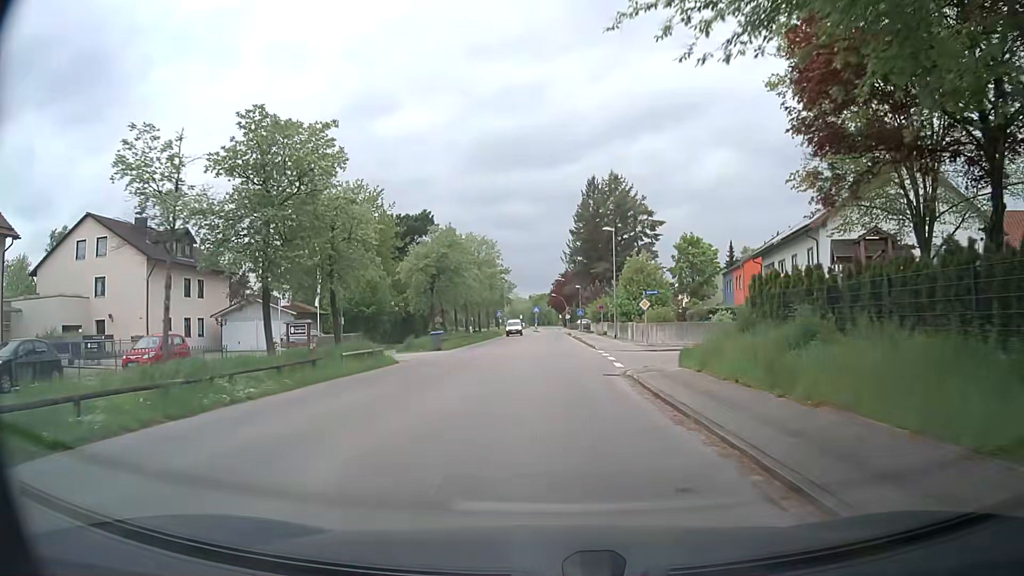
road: tertiary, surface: asphalt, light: Day
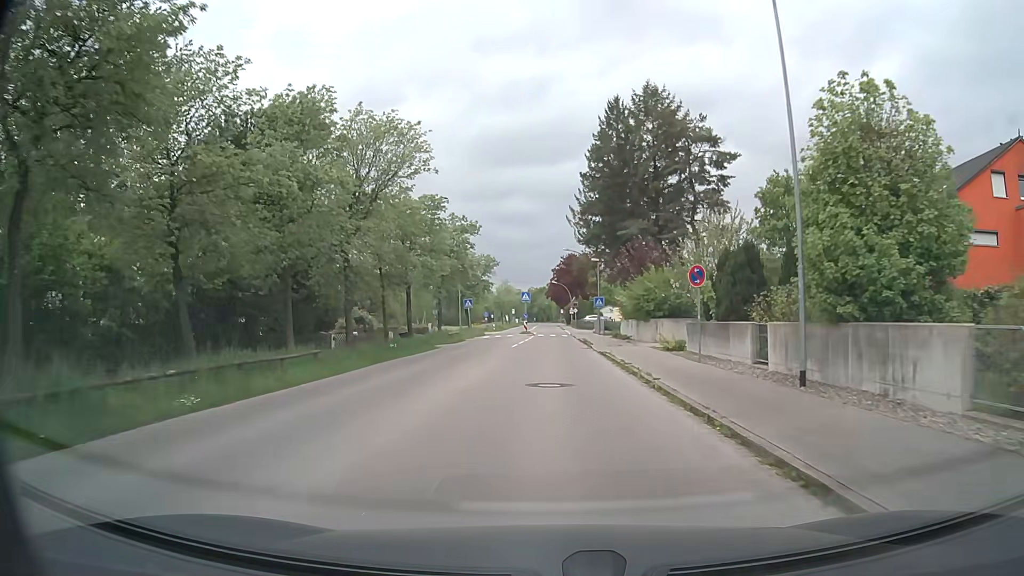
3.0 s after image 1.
(+0.6, +35.9) m; 0°
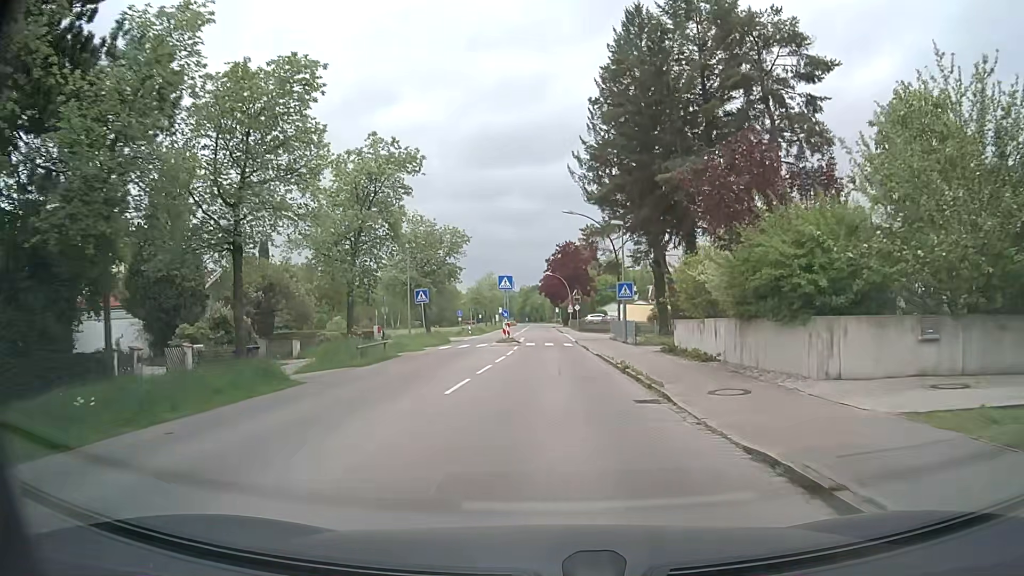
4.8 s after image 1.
(+0.2, +20.9) m; +1°
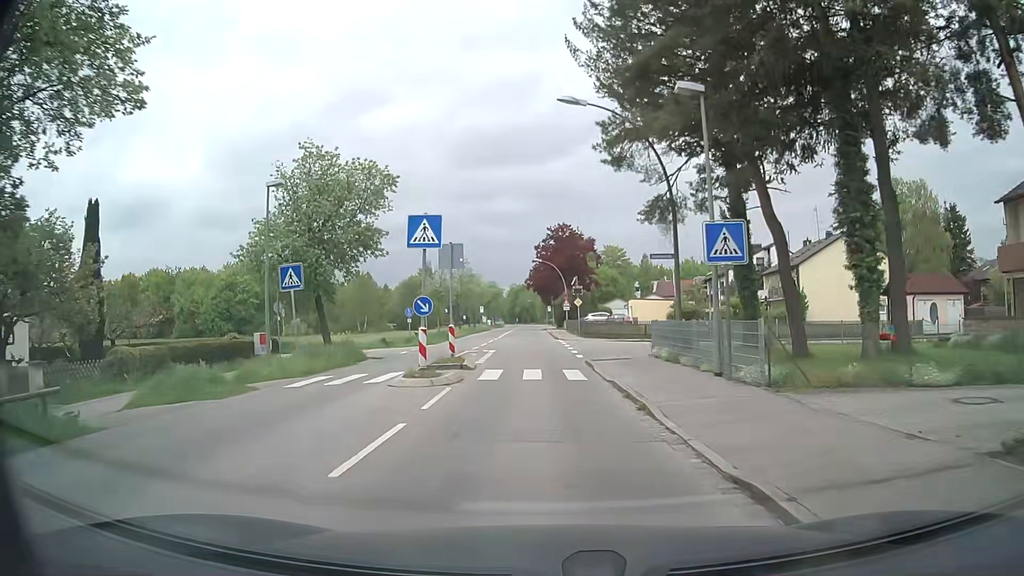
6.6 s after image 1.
(+0.2, +20.3) m; +1°
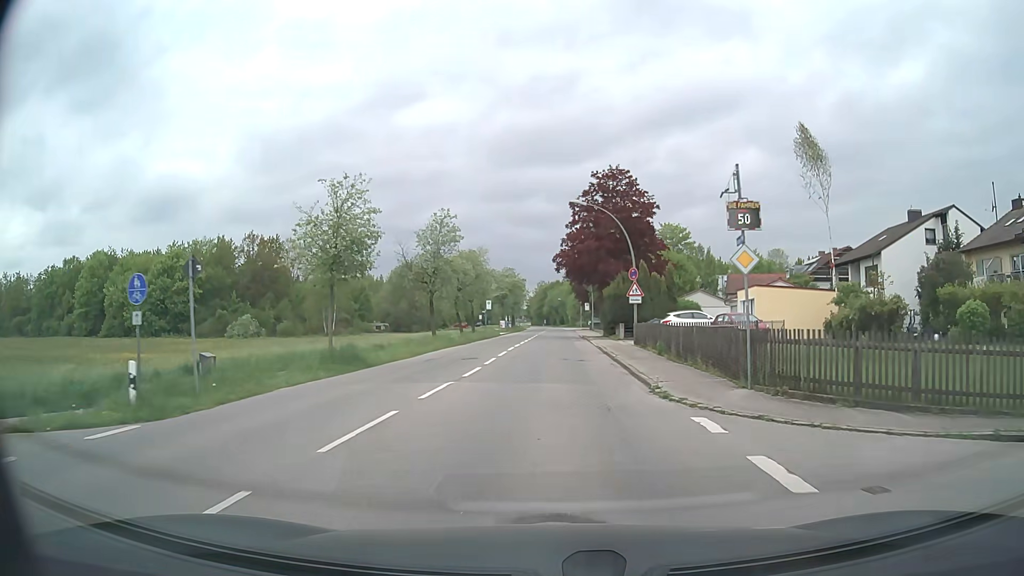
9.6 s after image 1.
(-0.8, +34.5) m; -2°
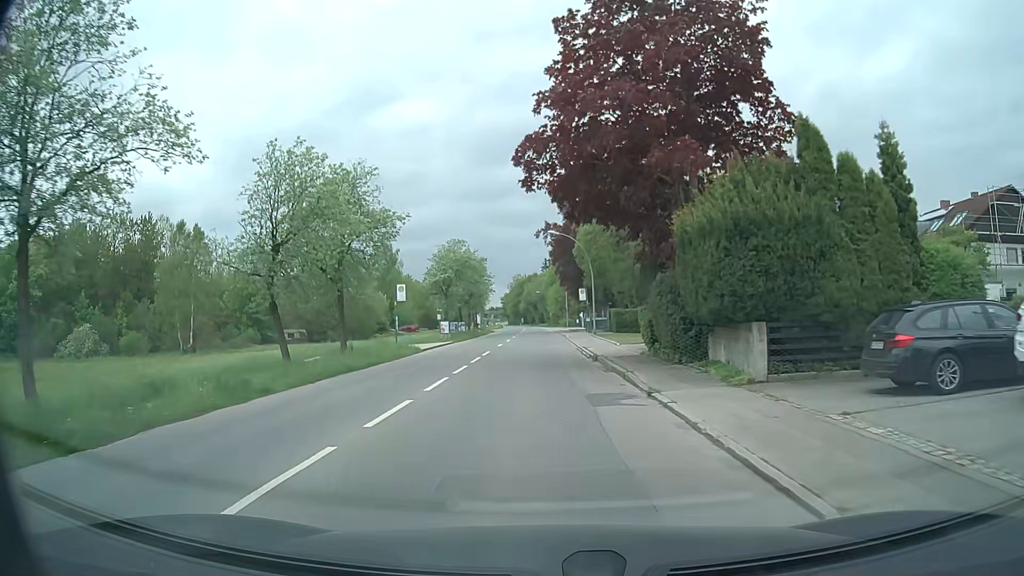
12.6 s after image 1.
(+0.7, +34.1) m; +1°
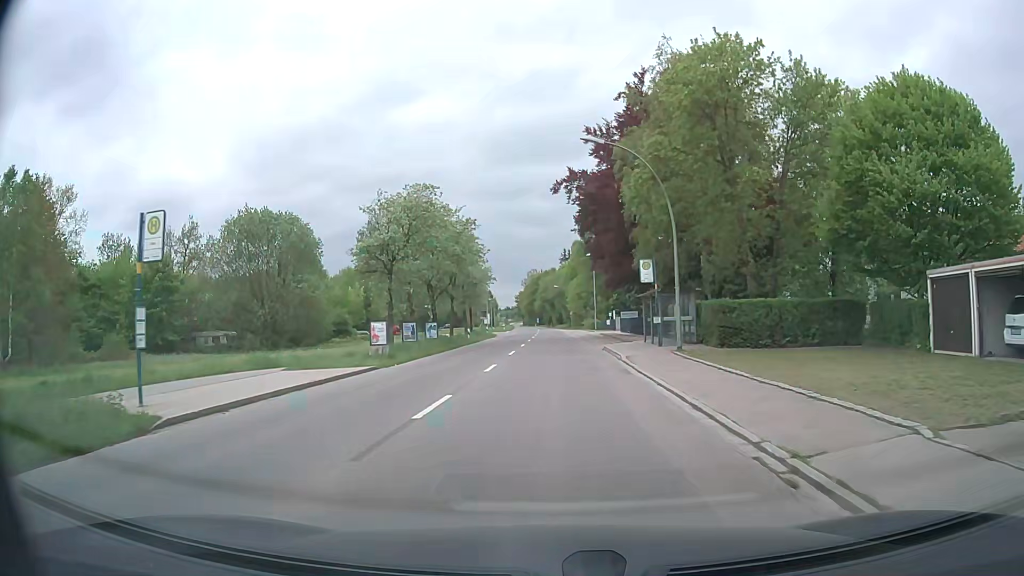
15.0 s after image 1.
(-0.3, +26.1) m; -1°
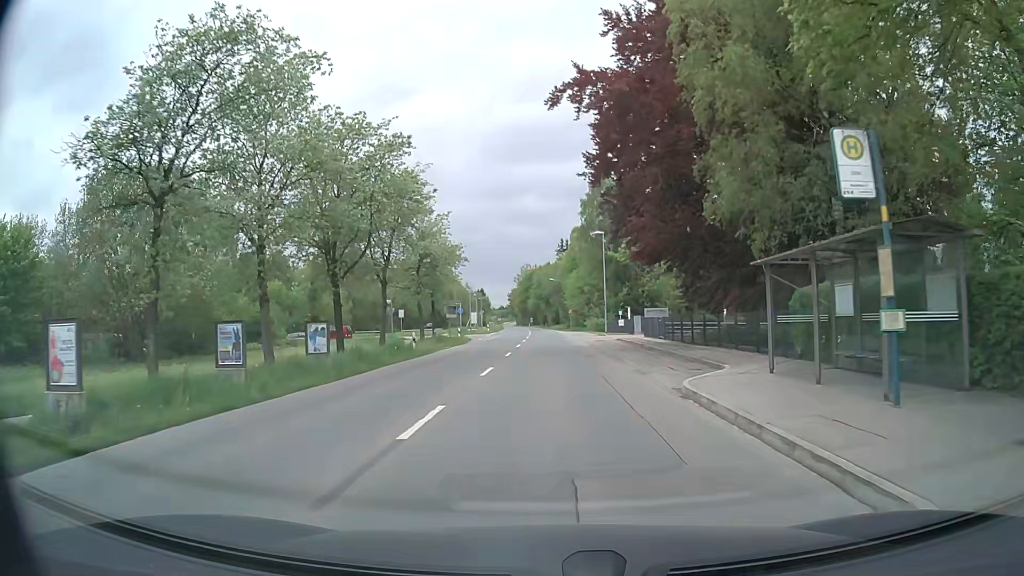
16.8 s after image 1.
(0.0, +19.4) m; 0°
(0, +10) (0, +20) (0, +30) (0, +40) (0, +50) (0, +60) (-4, +69) (-13, +73) (-22, +77) (-31, +82) m
